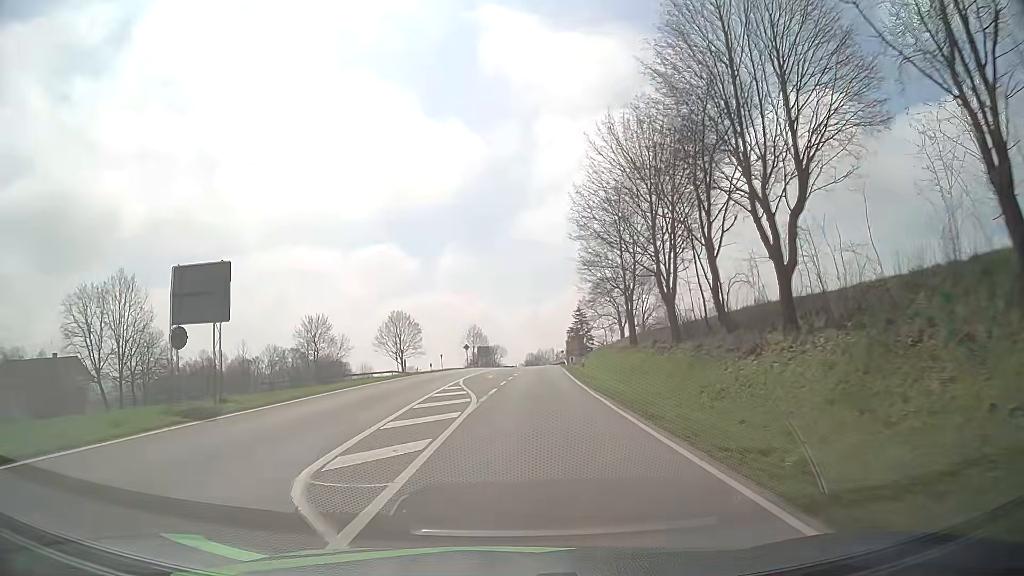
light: Day
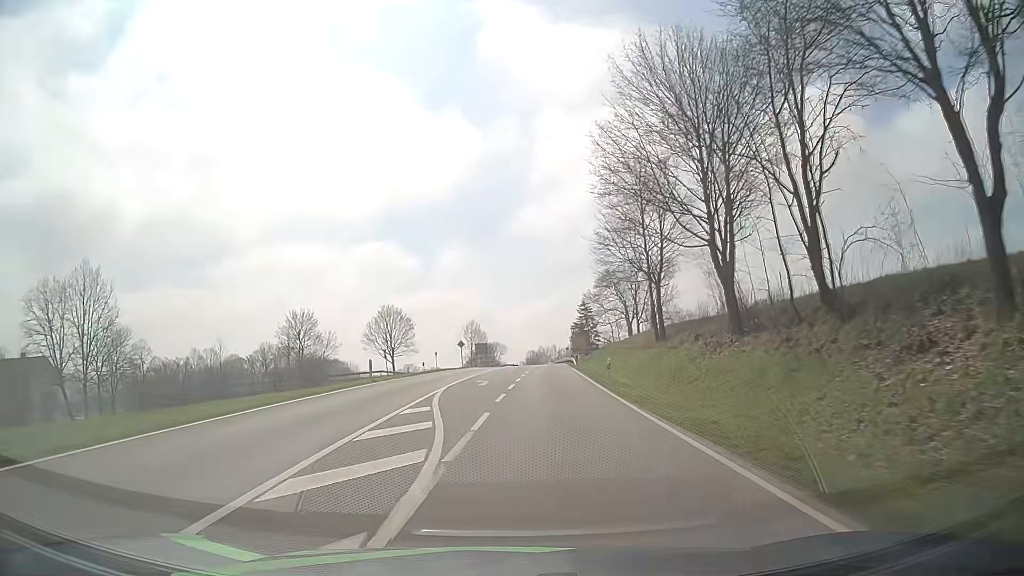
(0.0, +10.1) m; 0°
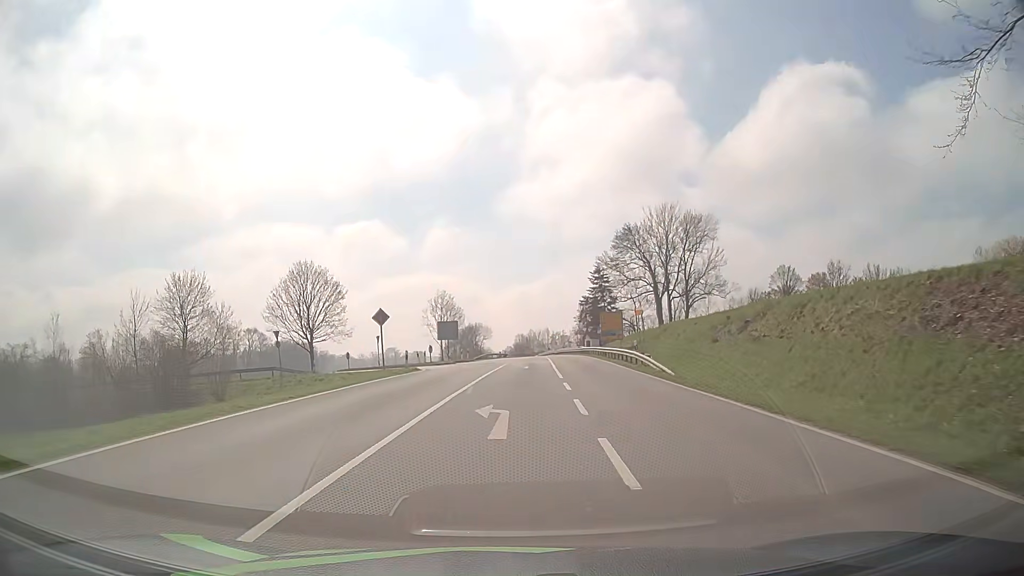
(+0.2, +41.4) m; +1°
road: secondary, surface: asphalt
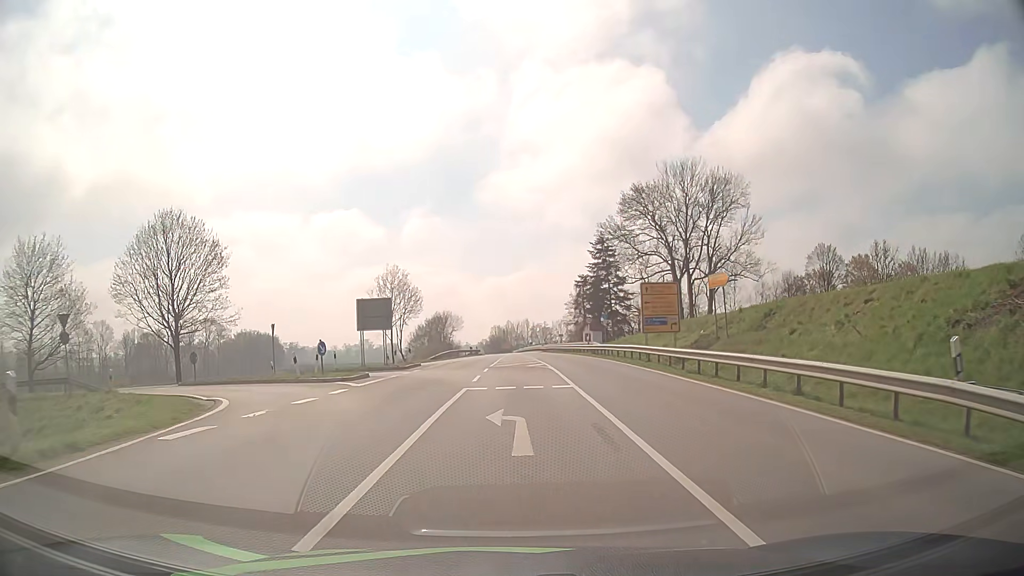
(+0.5, +25.7) m; +2°
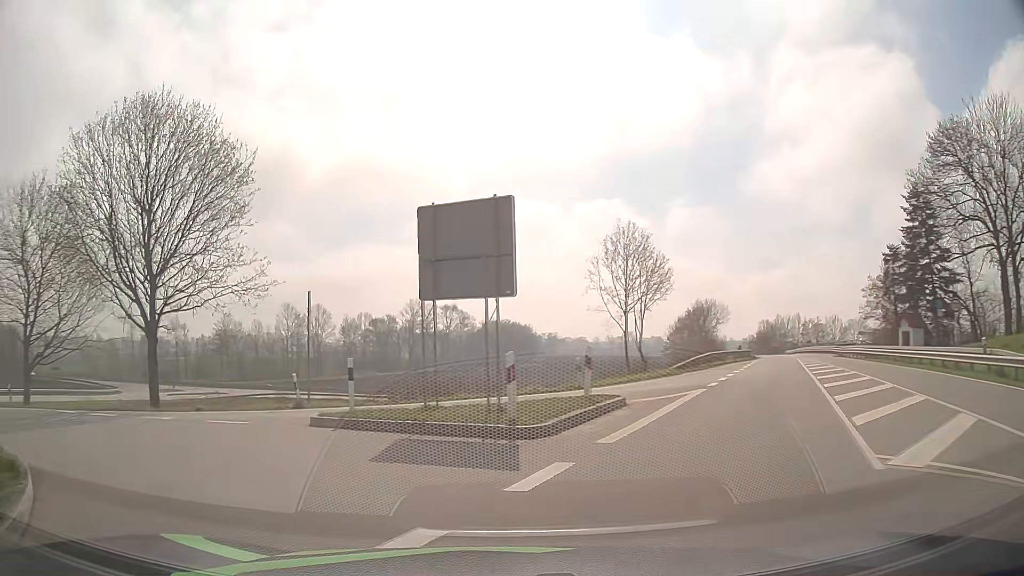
(-1.4, +25.3) m; -22°
(-3, +9) (-11, +15) (-20, +20) (-28, +26) (-36, +32) (-44, +39) (-49, +47) (-53, +56) (-55, +66) (-54, +76) m
